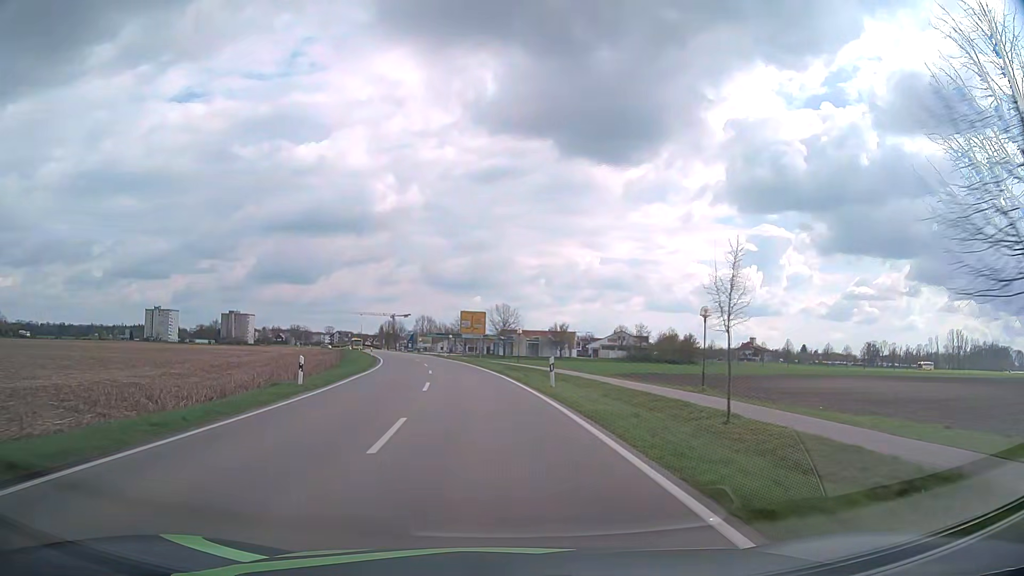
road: tertiary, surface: asphalt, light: Day
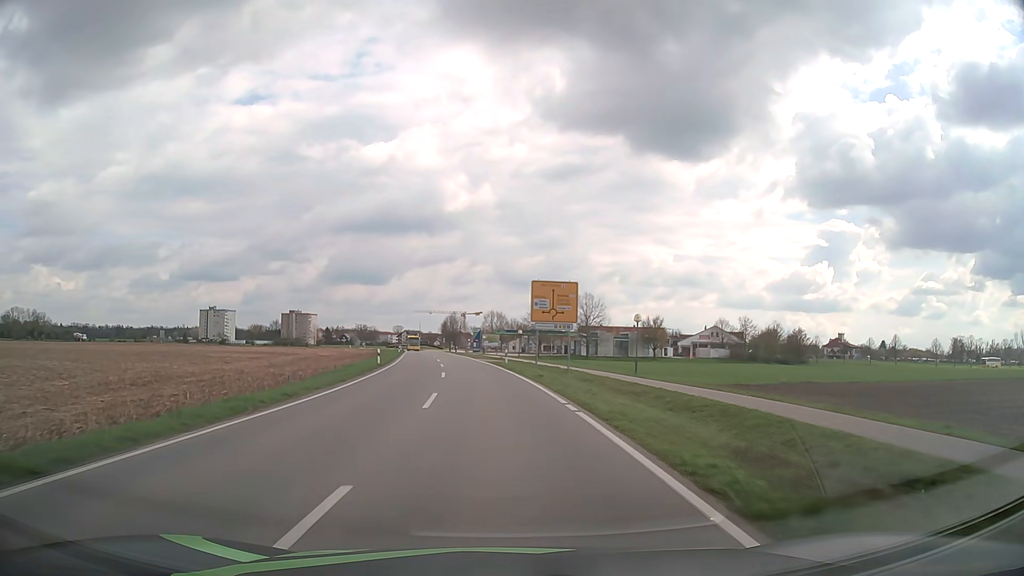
(-1.6, +30.0) m; -6°
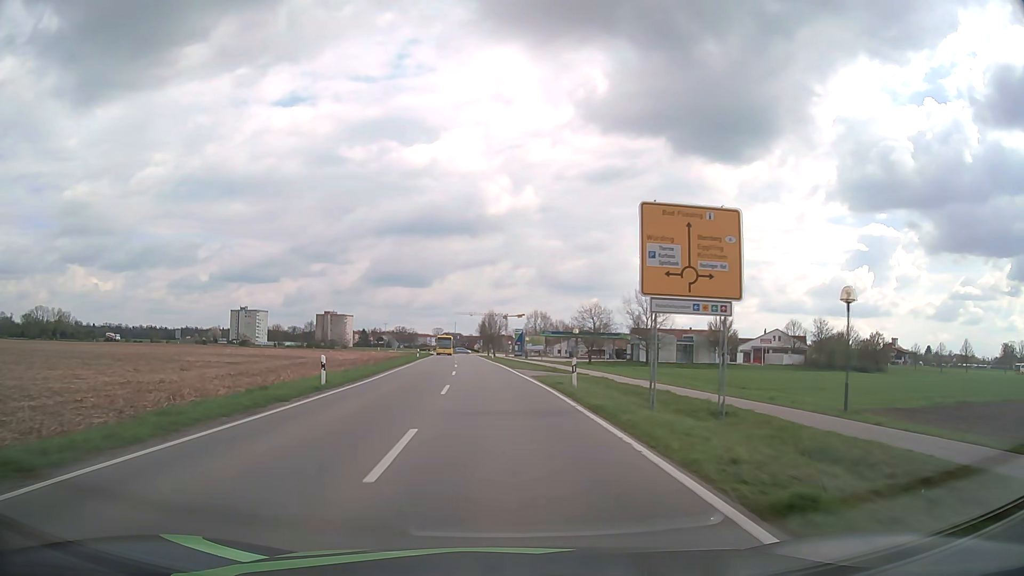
(-0.7, +20.5) m; -4°
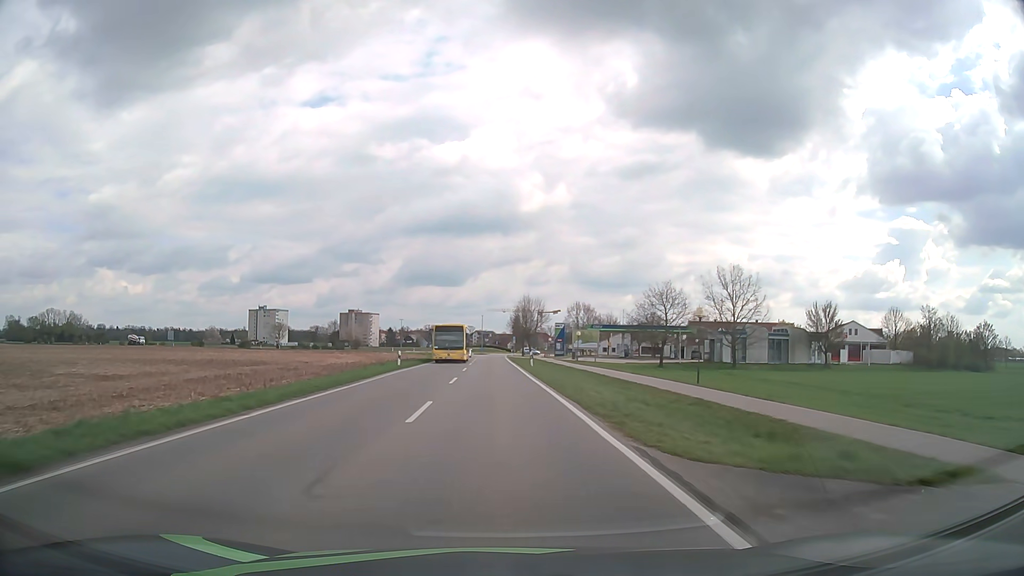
(-0.8, +31.0) m; -3°
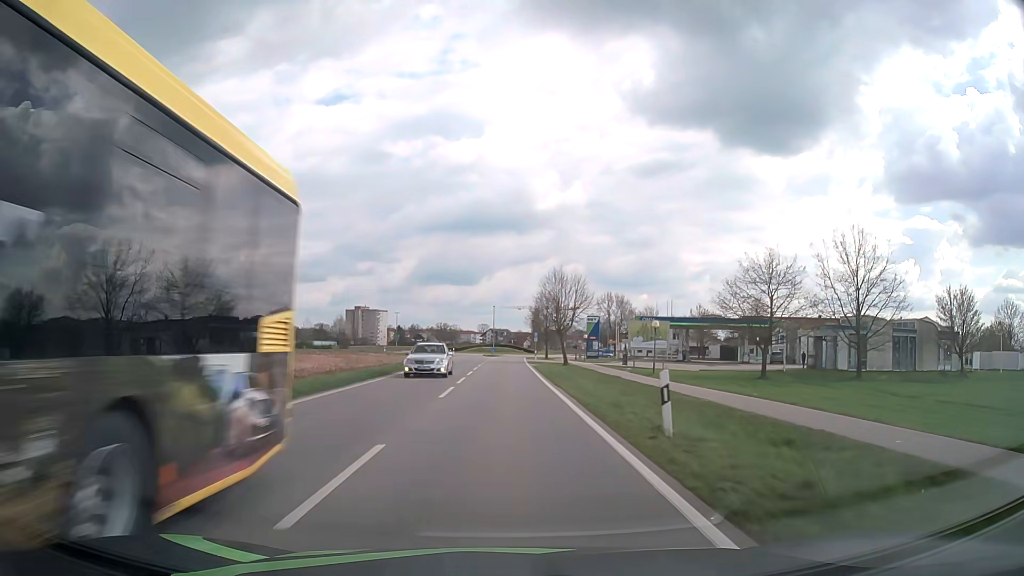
(-0.5, +30.7) m; -1°
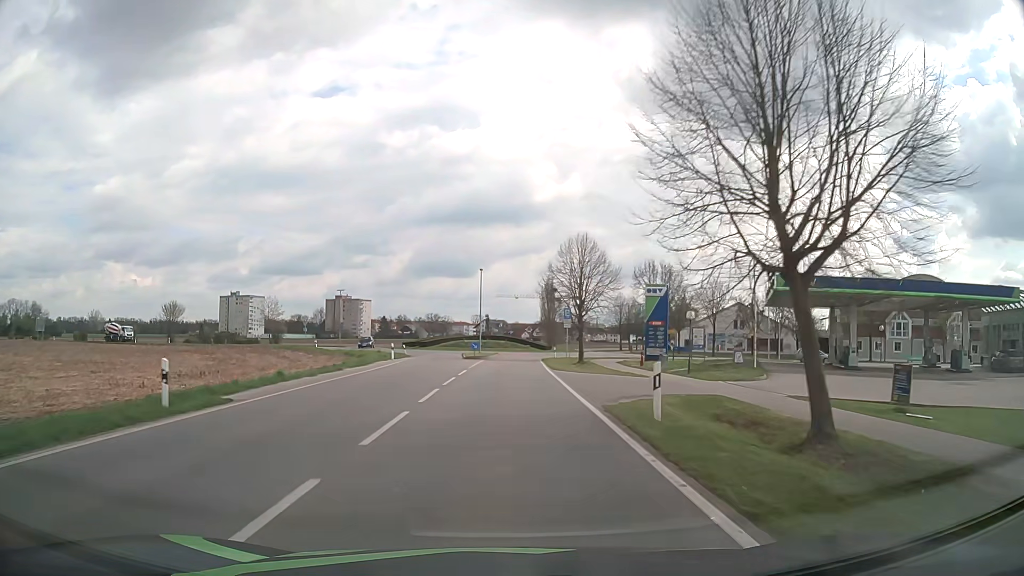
(+0.1, +47.8) m; 0°
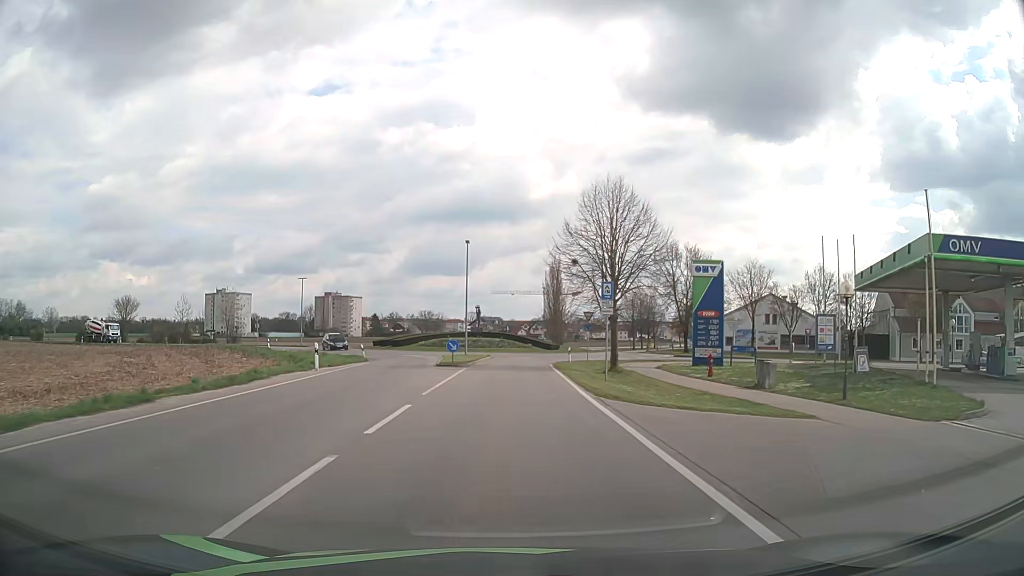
(0.0, +16.9) m; 0°
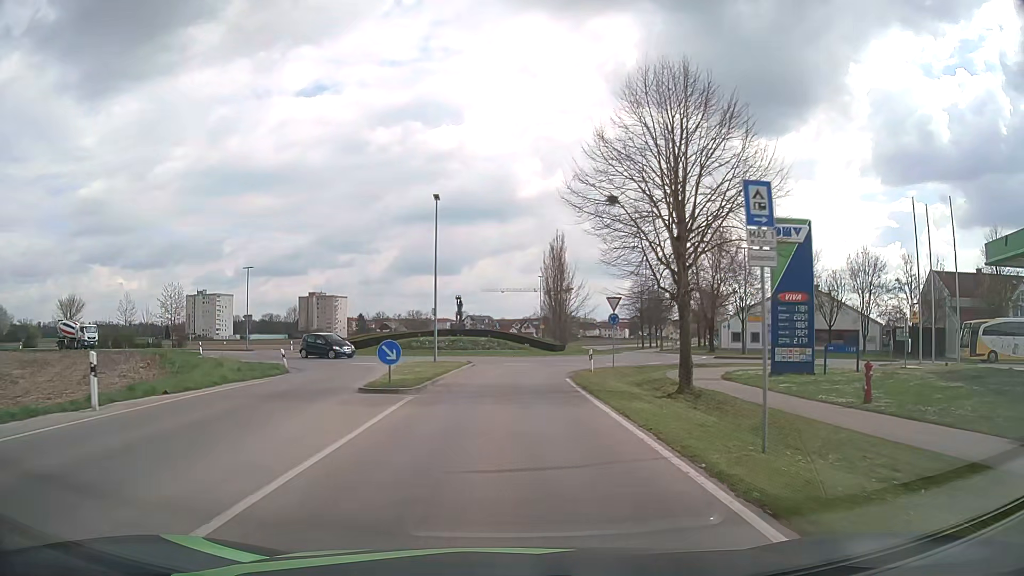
(+0.1, +14.9) m; +1°
(0, +10) (0, +20) (+1, +30) (+4, +39) (+10, +47) (+13, +57) (+11, +66) (+4, +73) (-6, +74) (-15, +71) m
